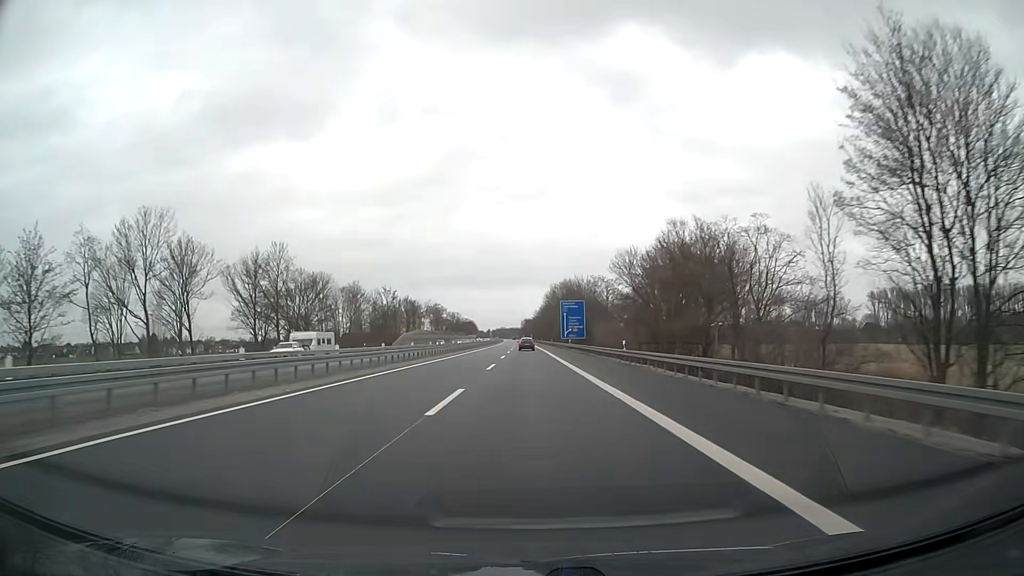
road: motorway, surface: asphalt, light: Day
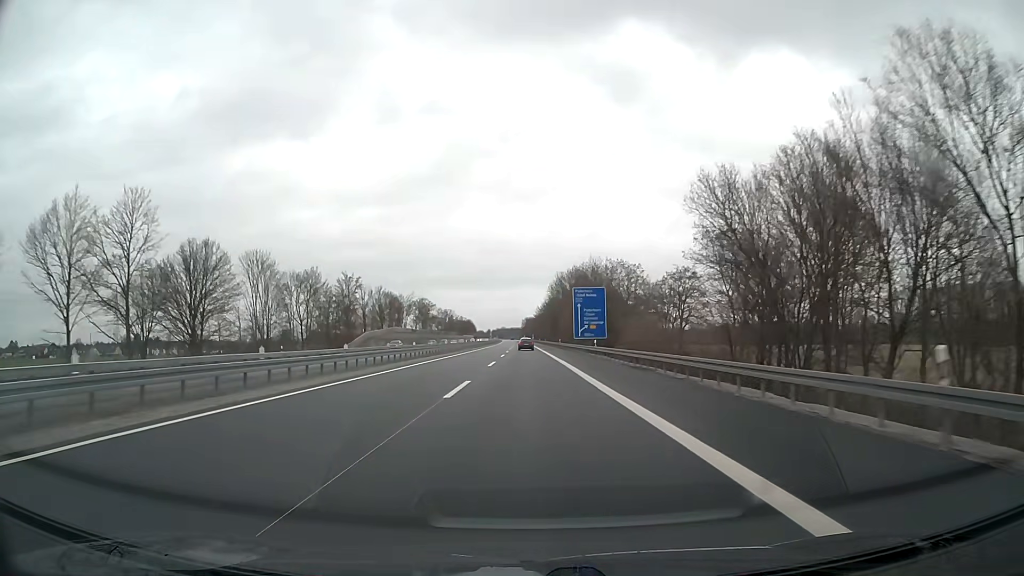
(0.0, +32.9) m; 0°
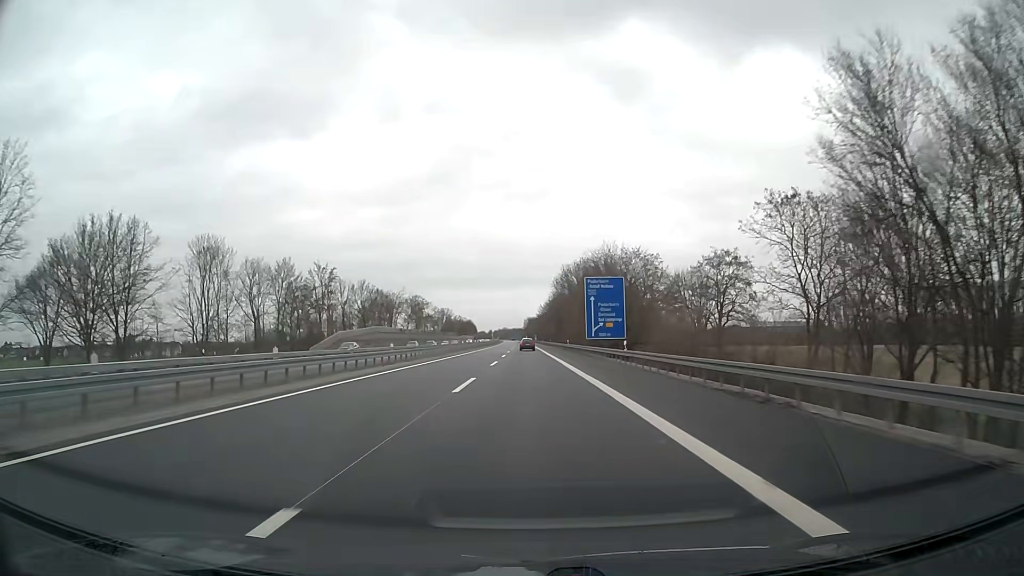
(0.0, +16.4) m; 0°
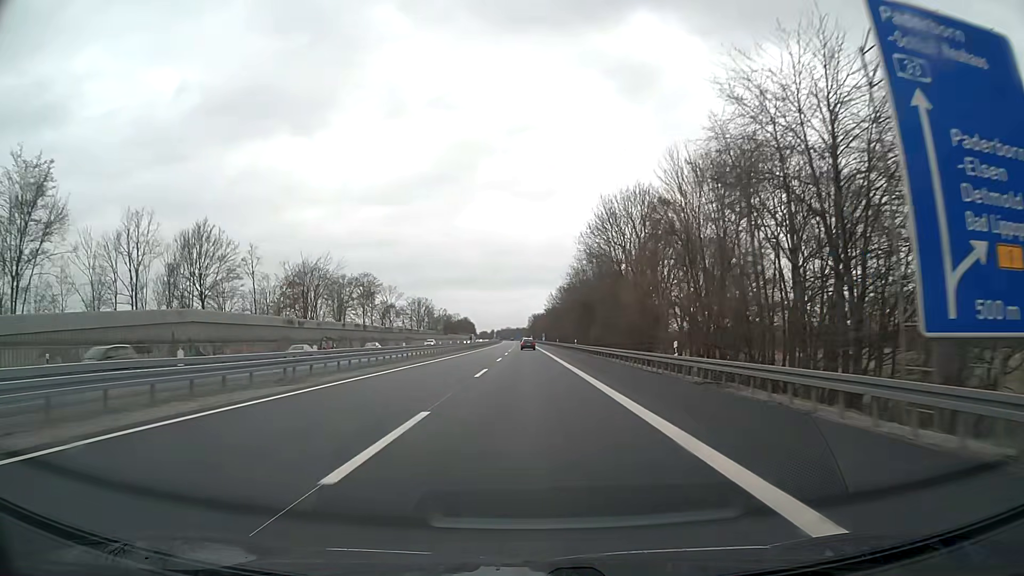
(-0.2, +65.7) m; 0°
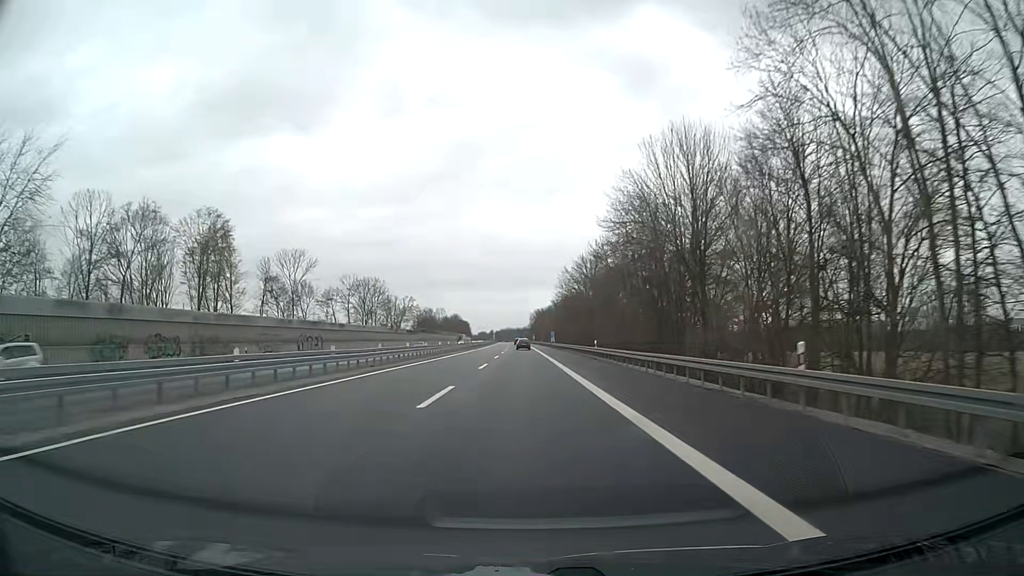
(0.0, +65.7) m; 0°
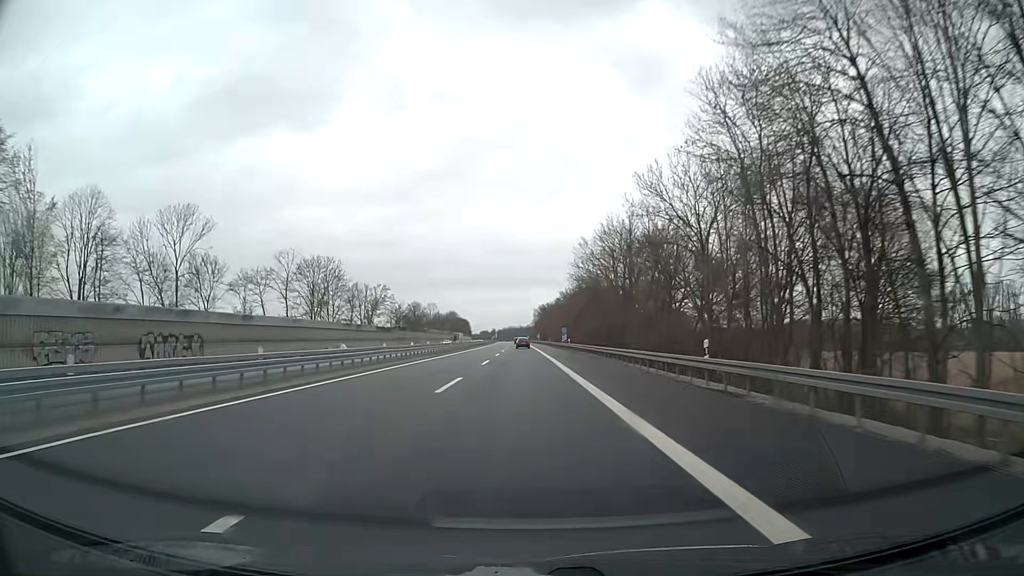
(0.0, +32.9) m; 0°
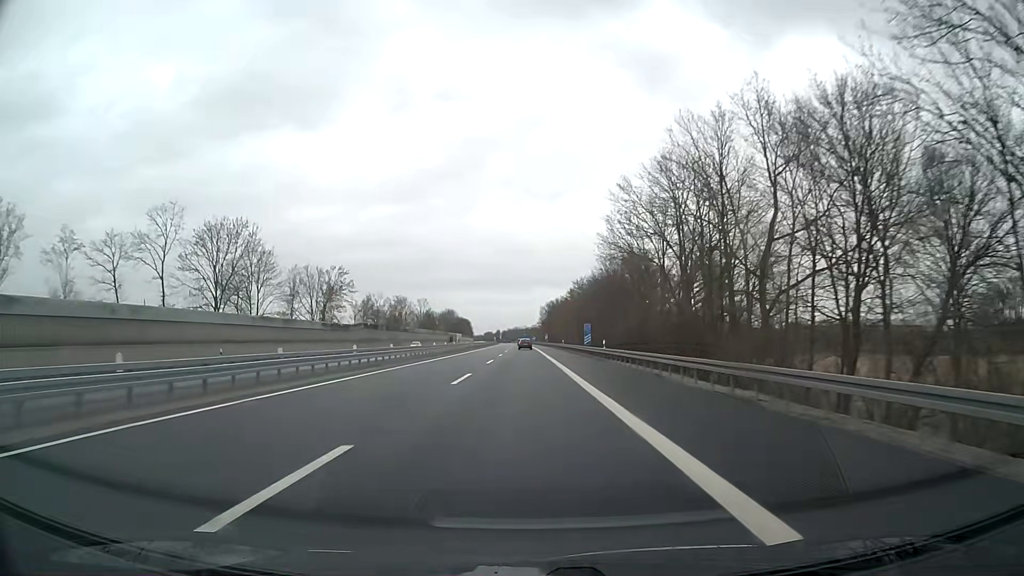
(-0.1, +32.9) m; -1°
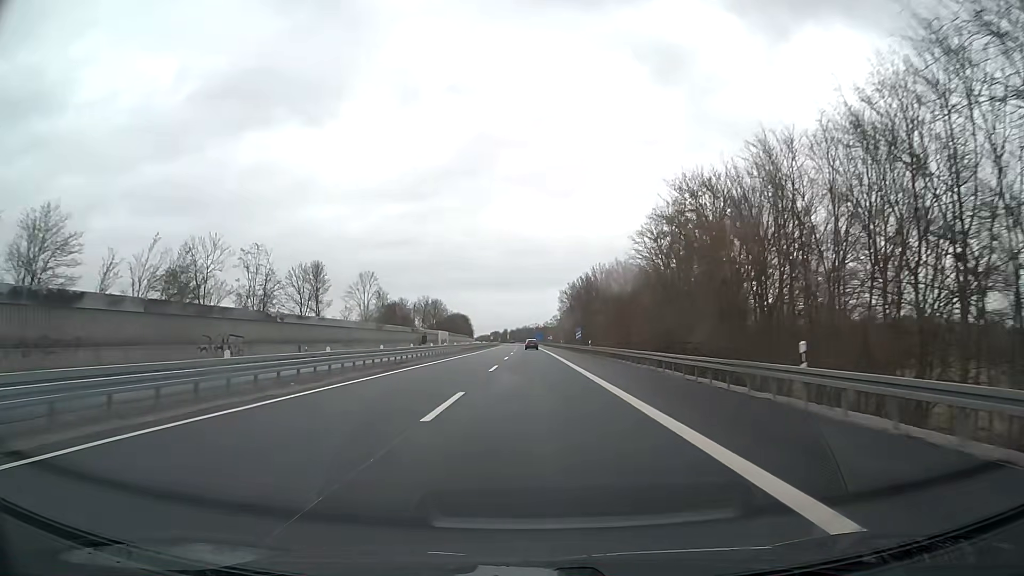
(-0.9, +82.1) m; -1°
(0, +10) (0, +20) (0, +30) (0, +40) (0, +50) (0, +60) (0, +70) (0, +80) (0, +90) (0, +100) m
